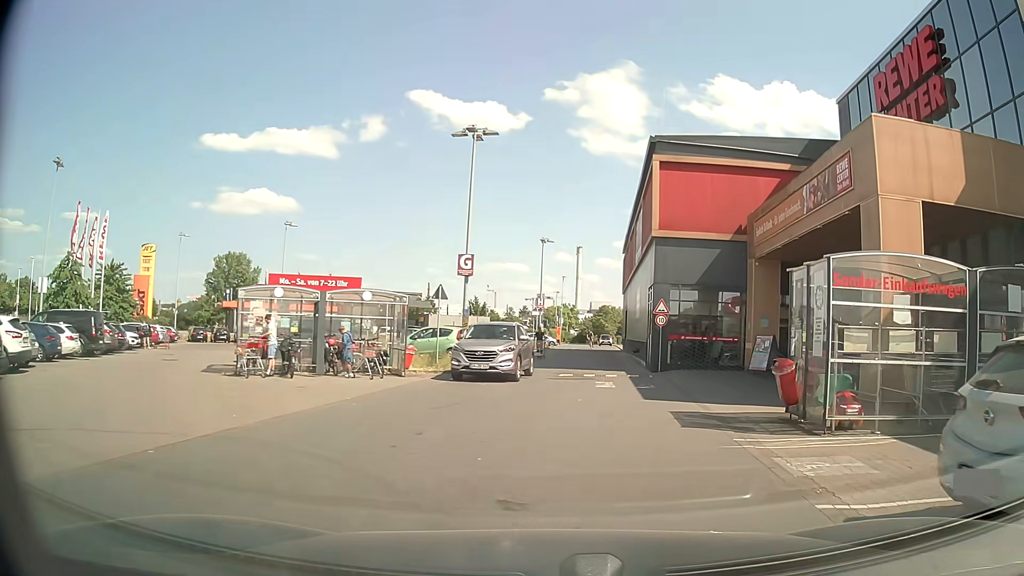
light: Day
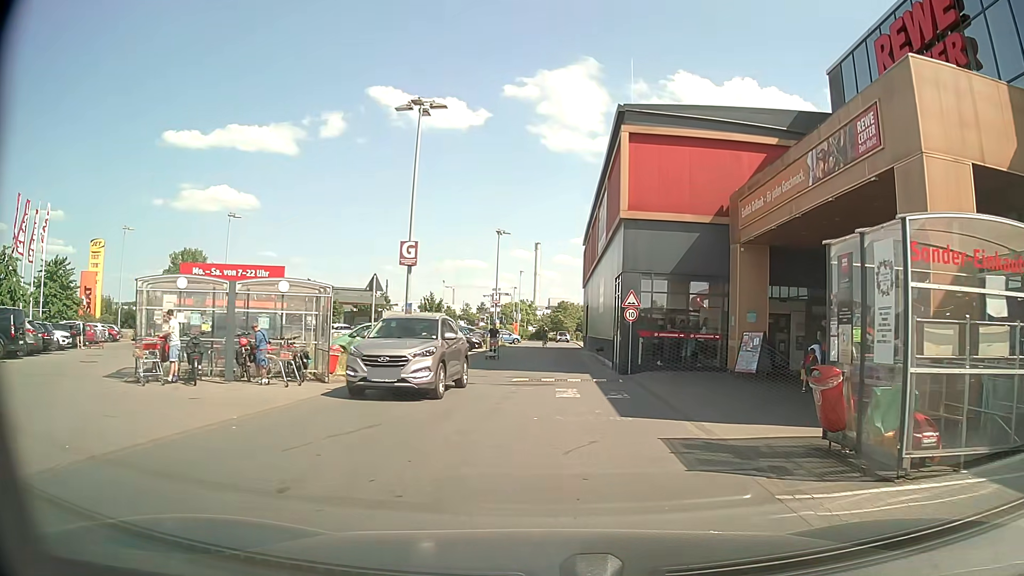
(+0.1, +3.3) m; +3°
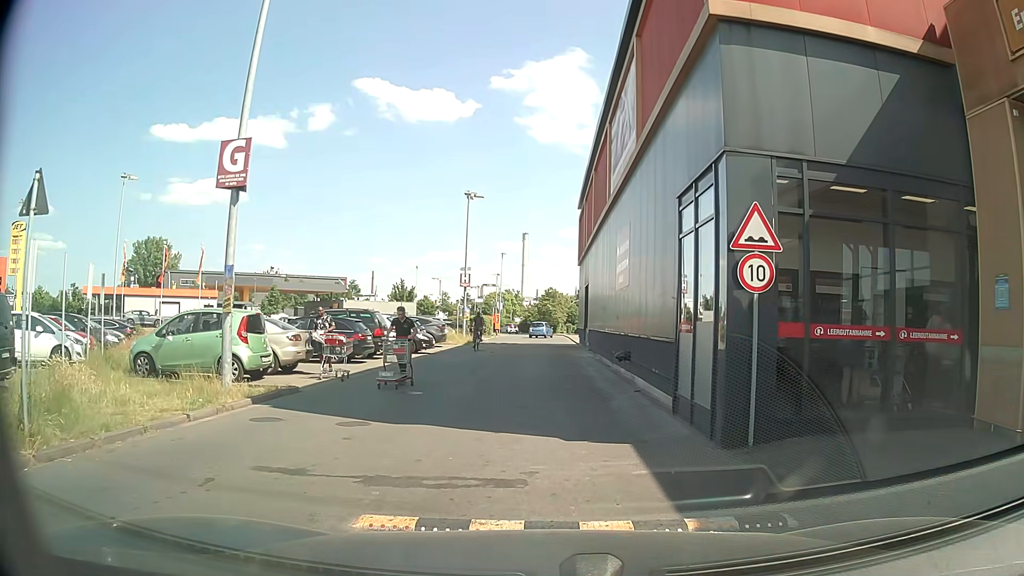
(+0.4, +13.6) m; +2°
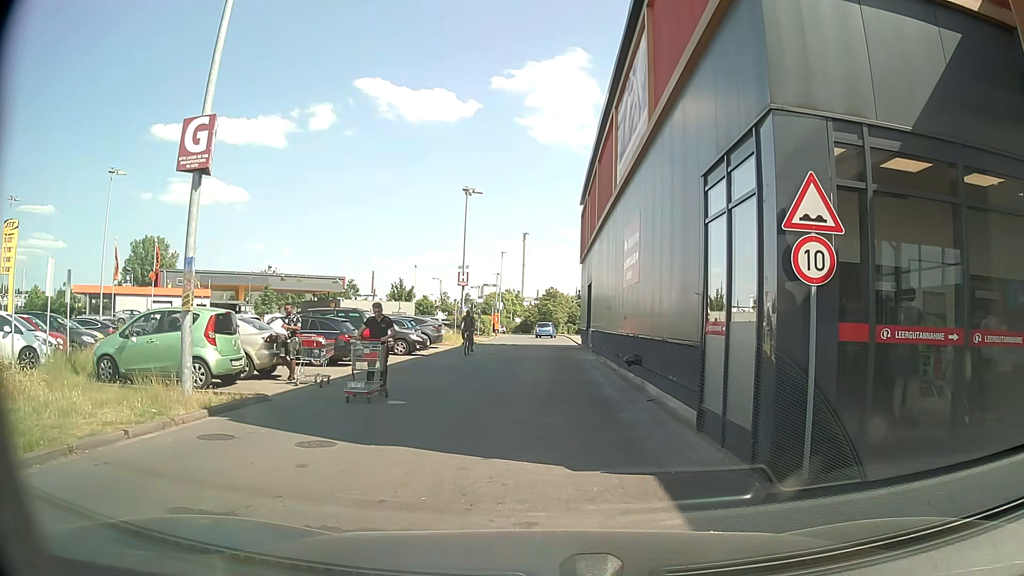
(0.0, +1.4) m; 0°
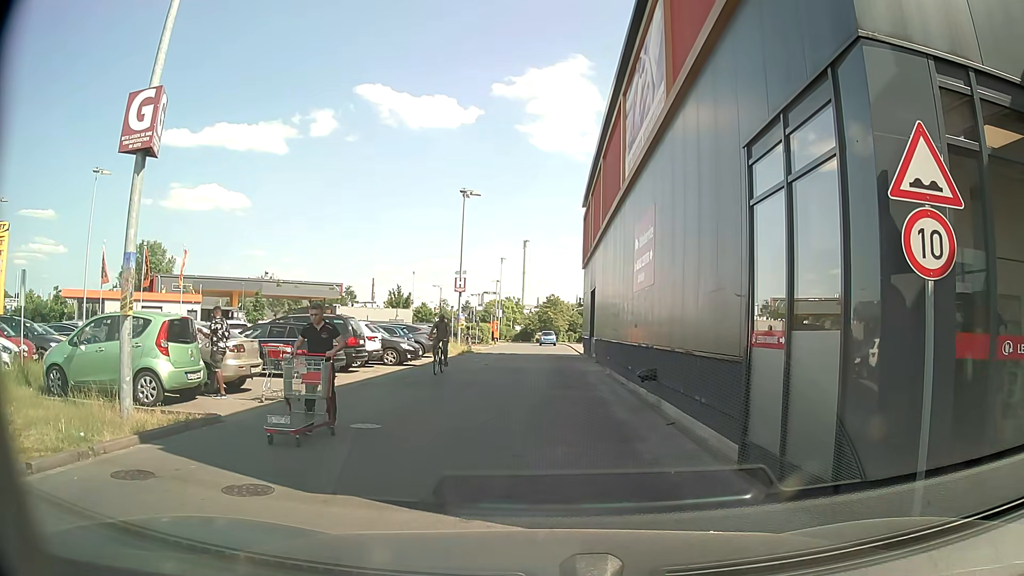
(0.0, +1.7) m; 0°
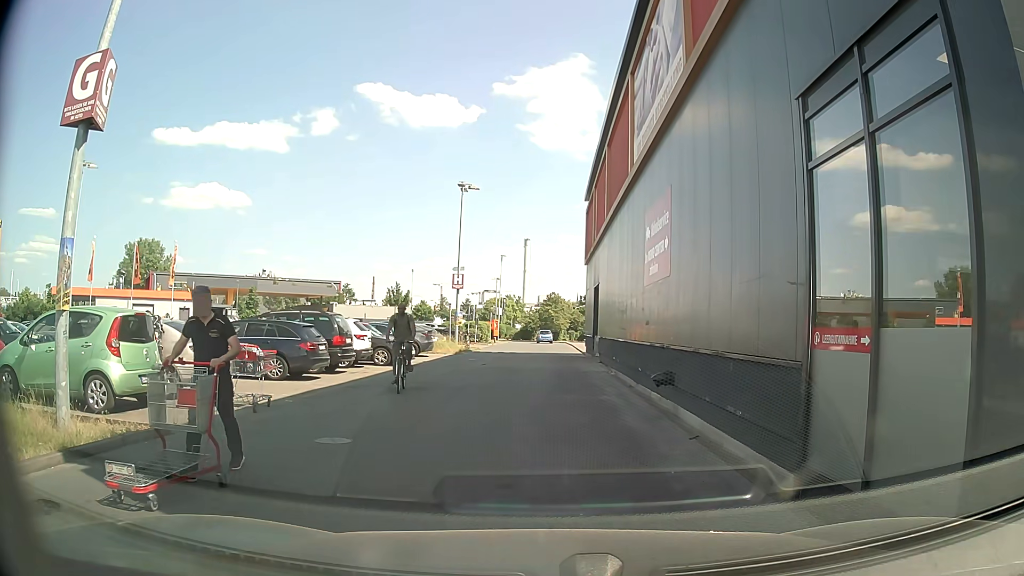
(0.0, +1.6) m; +2°
